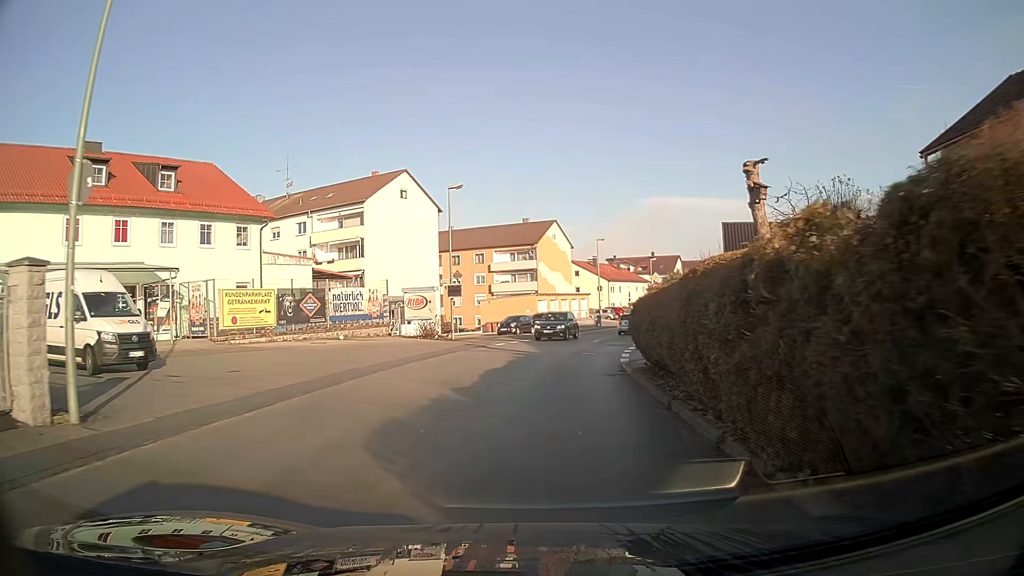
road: unclassified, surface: asphalt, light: Day
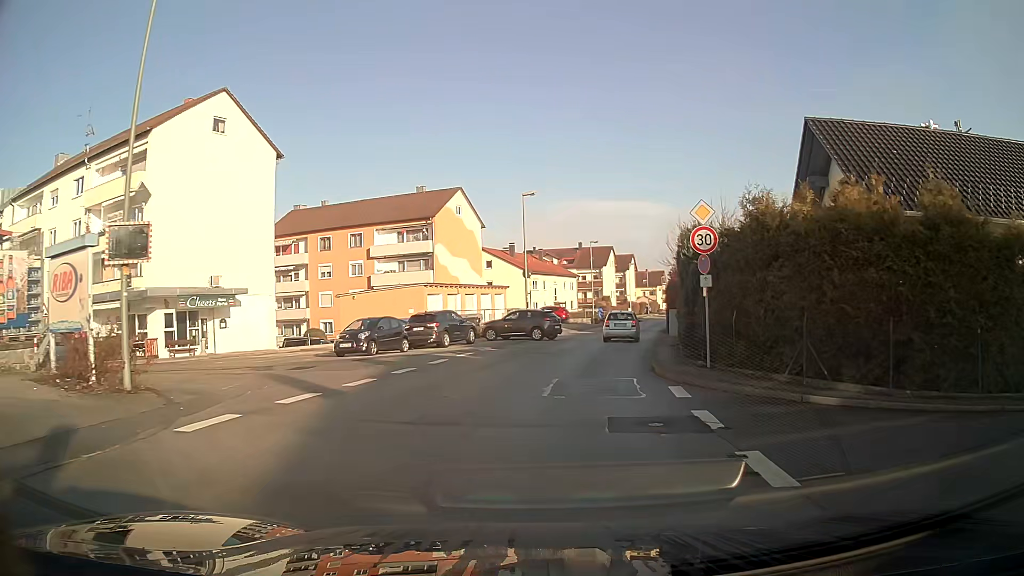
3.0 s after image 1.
(+1.5, +24.4) m; +8°
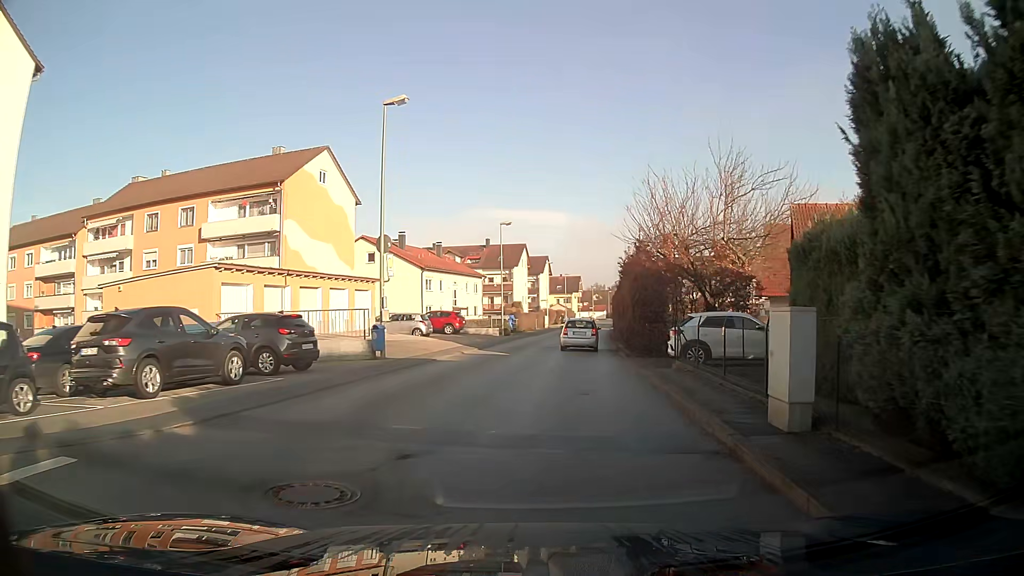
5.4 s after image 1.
(+1.1, +18.1) m; +8°
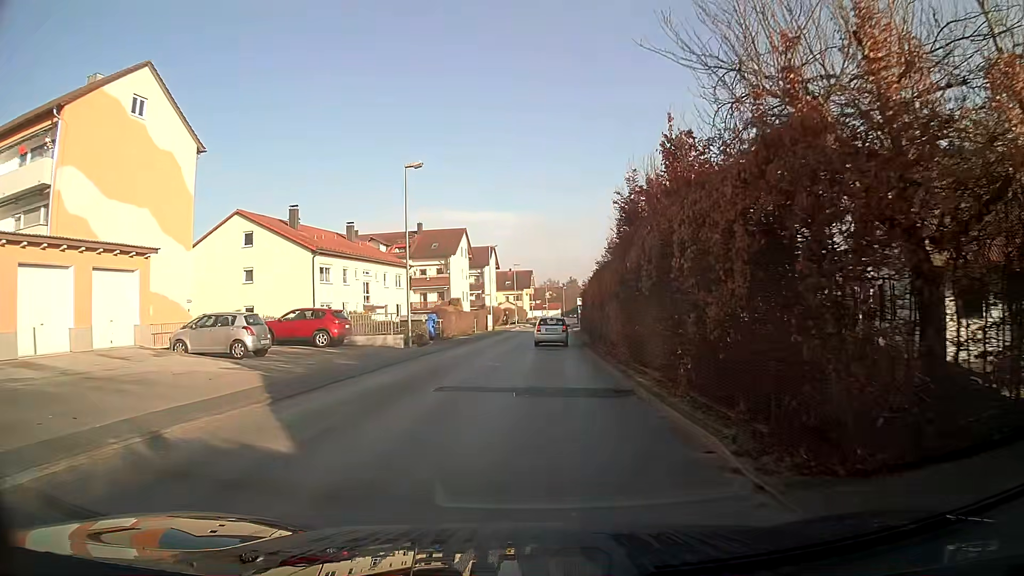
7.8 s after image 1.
(+0.8, +18.9) m; +3°
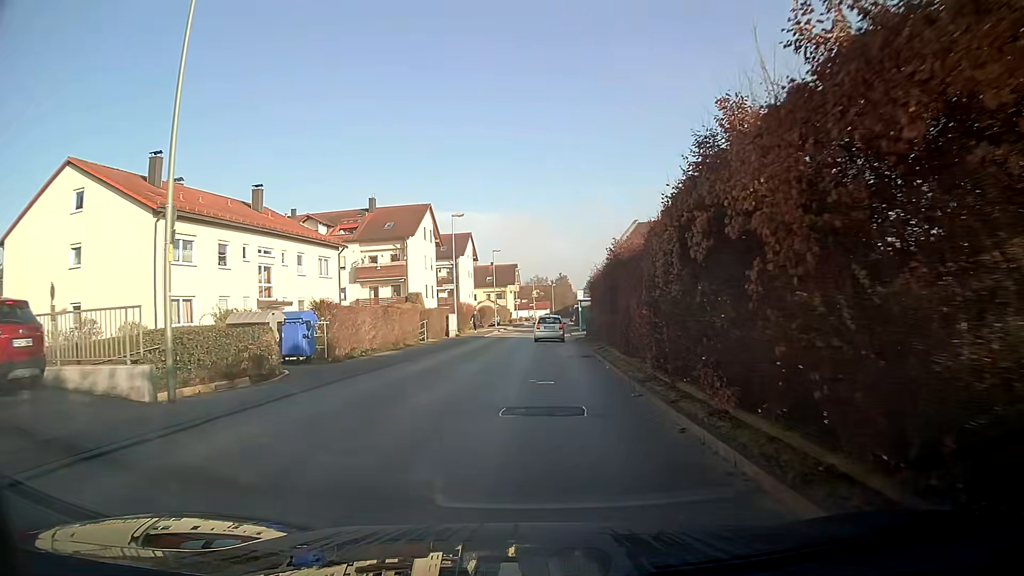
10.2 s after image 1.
(+0.2, +19.5) m; +1°
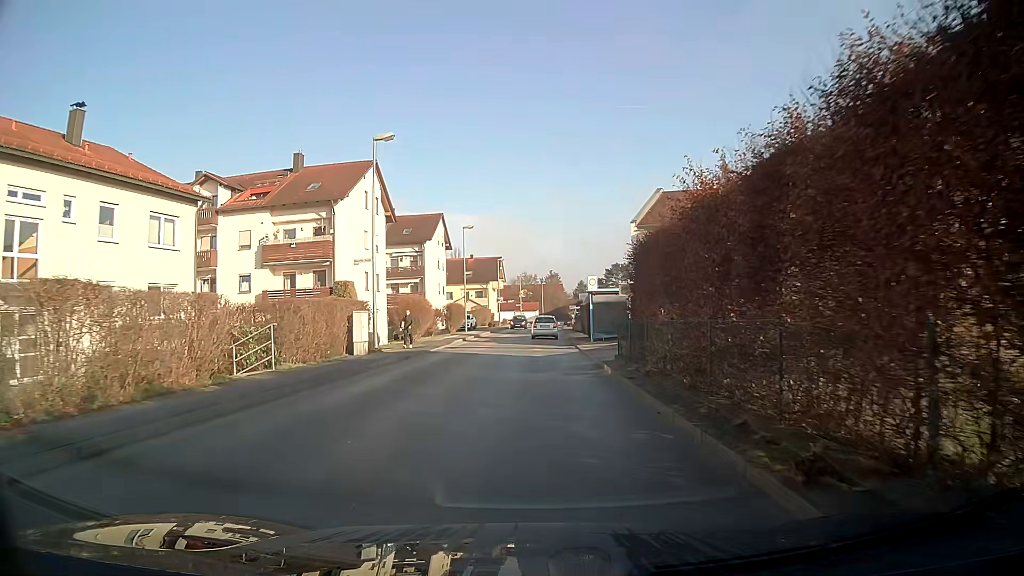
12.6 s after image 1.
(+0.2, +19.7) m; +1°
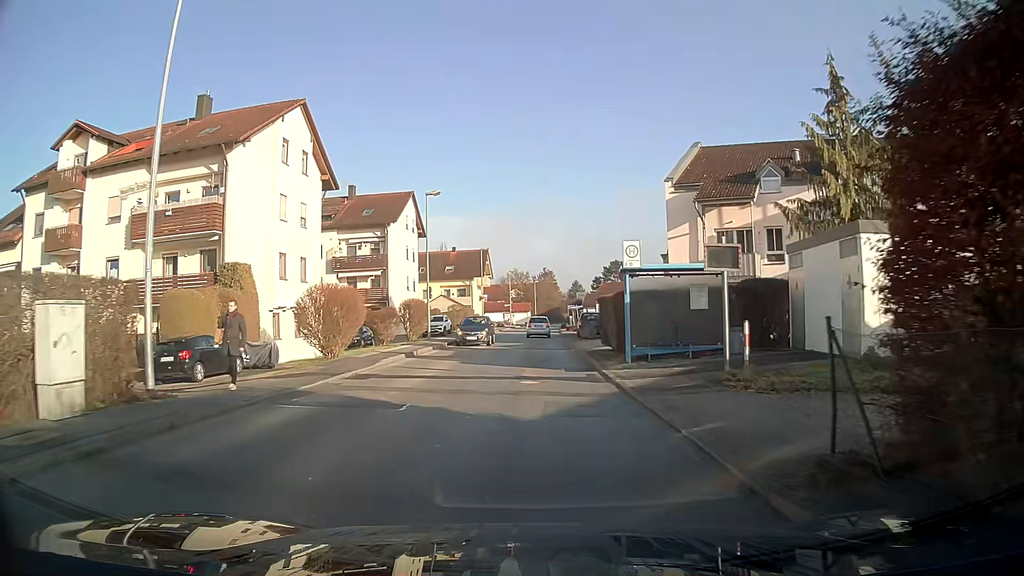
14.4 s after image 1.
(+0.1, +14.8) m; +1°
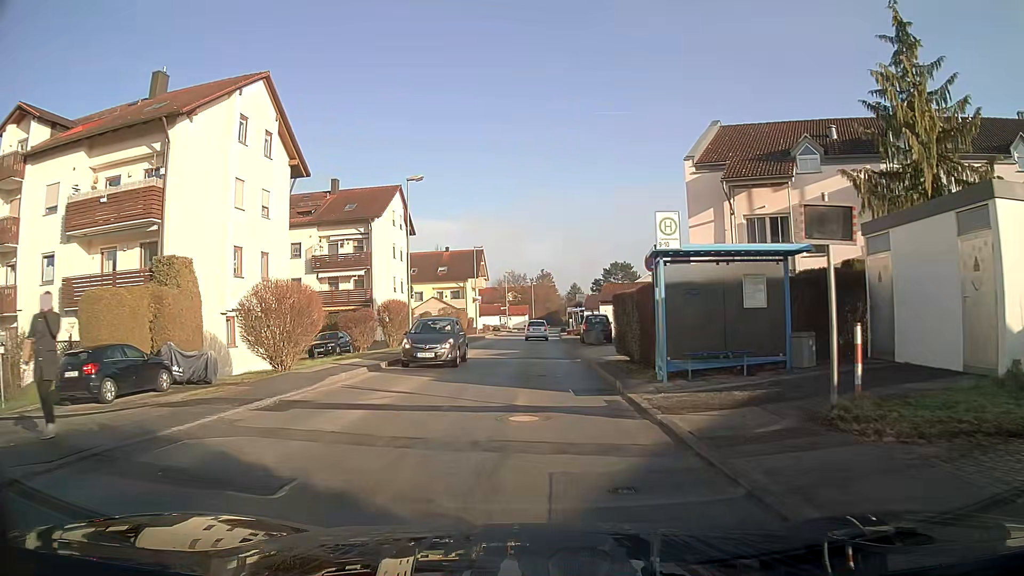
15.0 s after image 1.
(0.0, +4.9) m; 0°
(0, +10) (0, +20) (0, +30) (0, +40) (+1, +50) (+1, +60) (+1, +70) (+2, +80) (+2, +90) (+3, +100) m
